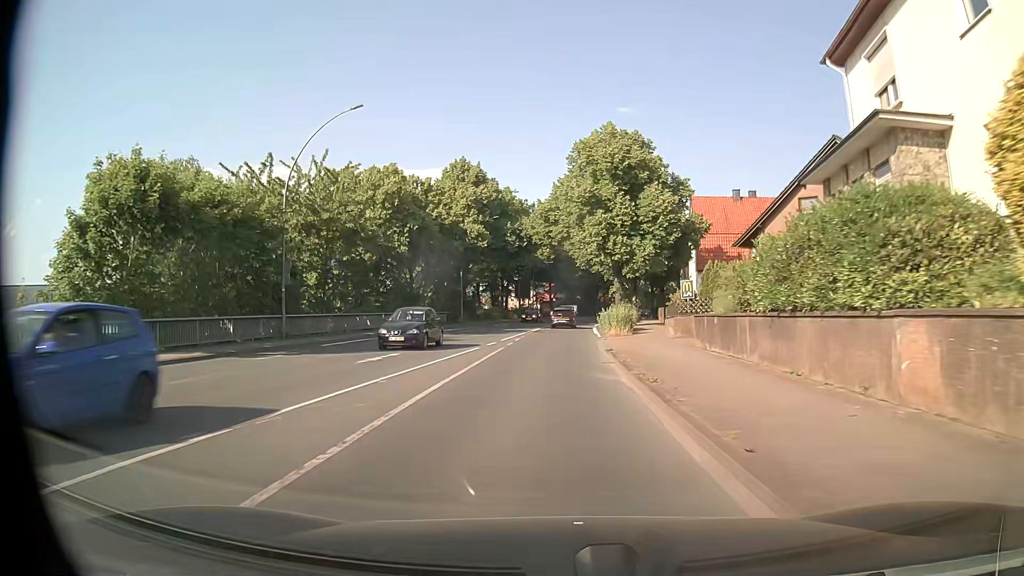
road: primary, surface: asphalt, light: Day
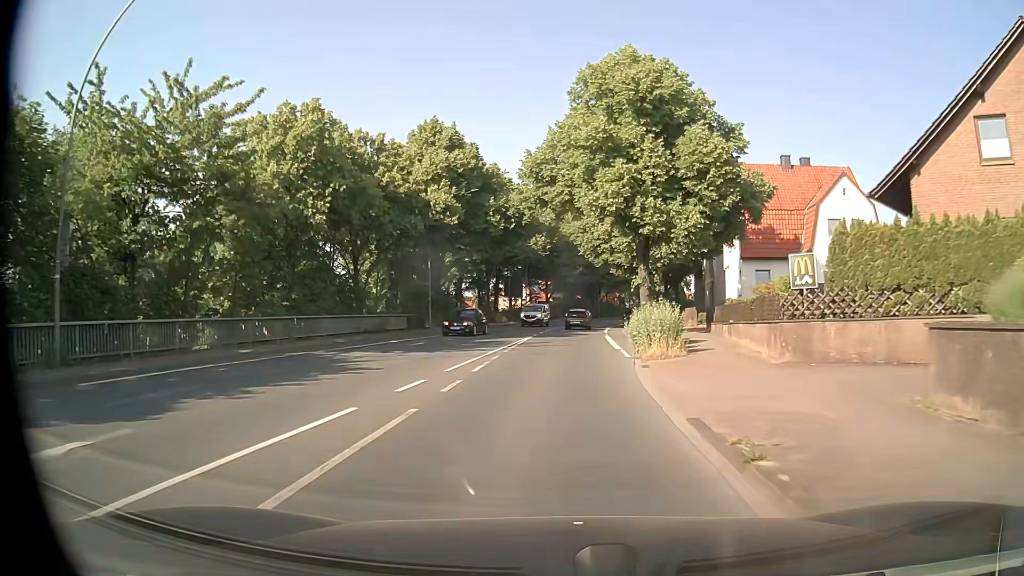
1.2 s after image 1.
(-0.1, +14.8) m; 0°
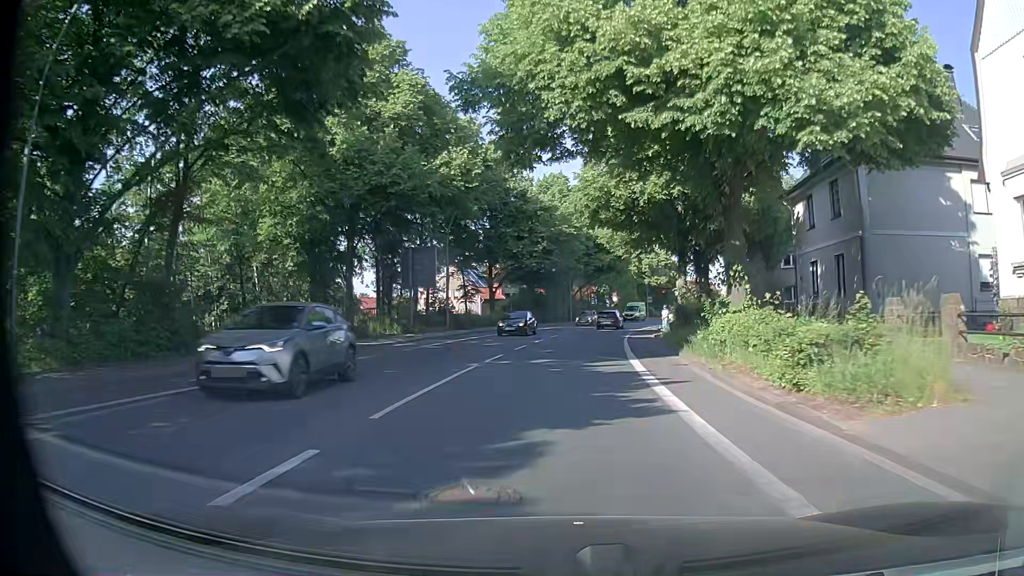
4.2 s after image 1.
(+1.0, +37.2) m; +3°
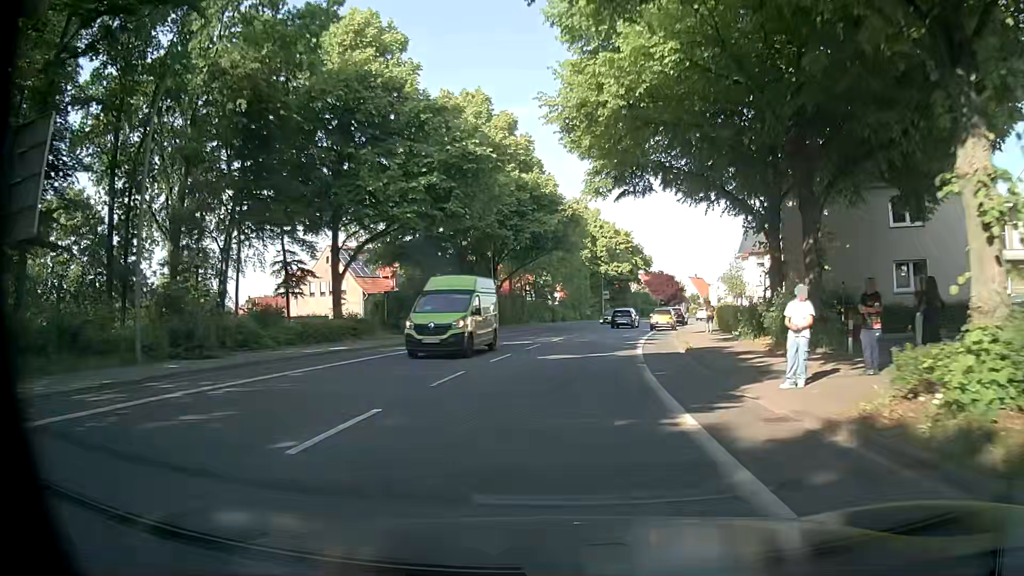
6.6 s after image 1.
(+1.8, +30.2) m; +6°
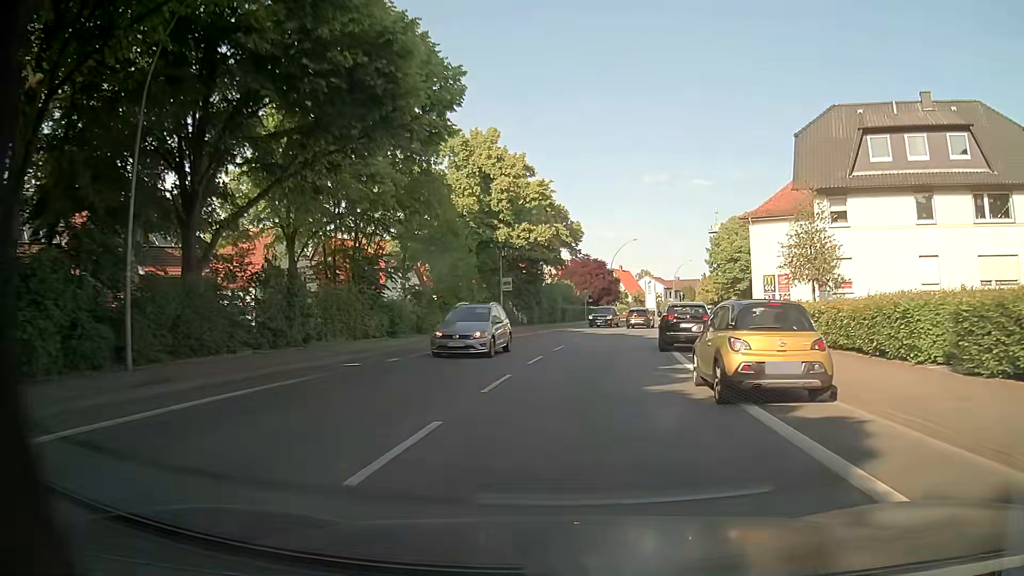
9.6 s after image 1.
(+2.2, +36.4) m; +7°
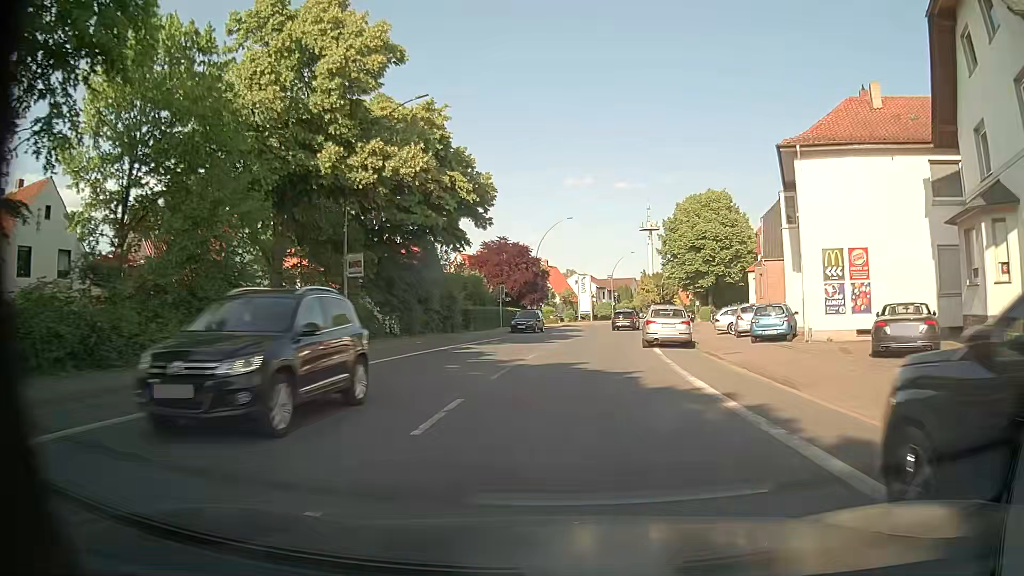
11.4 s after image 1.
(+1.6, +21.6) m; +7°
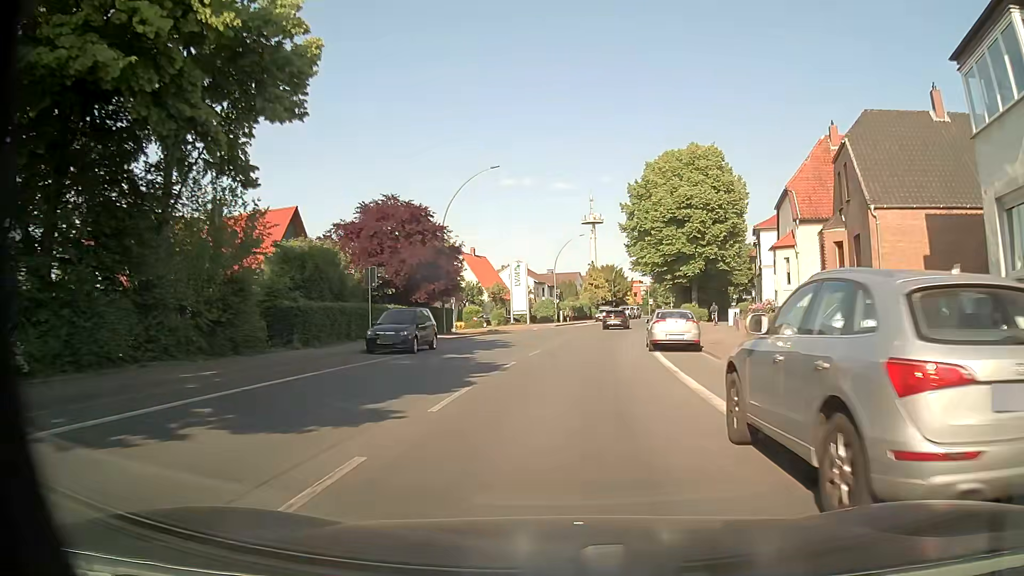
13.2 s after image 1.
(+1.1, +22.2) m; +5°
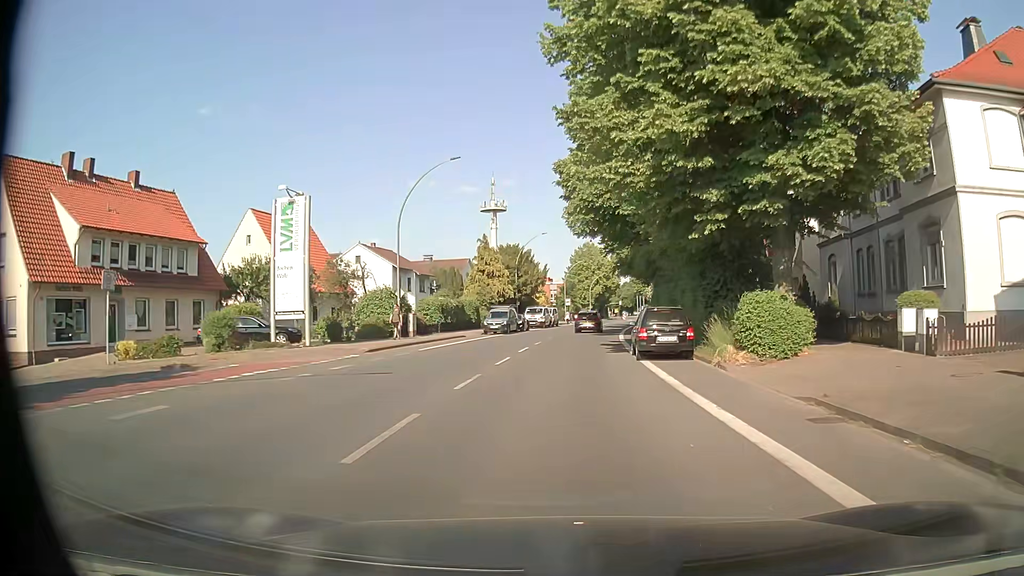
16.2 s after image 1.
(+2.9, +39.1) m; +8°
